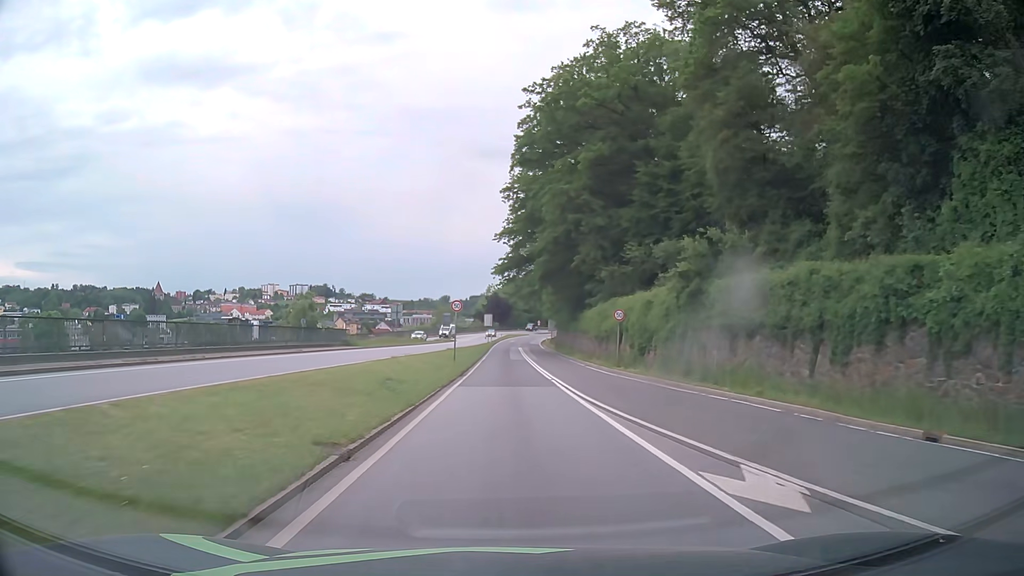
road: primary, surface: asphalt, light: Day
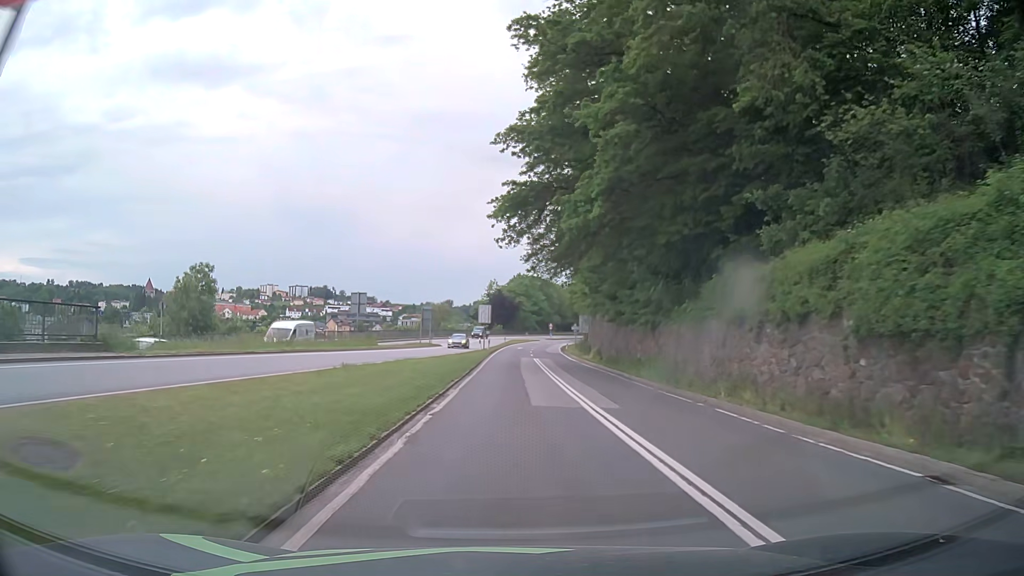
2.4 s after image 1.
(-0.2, +32.4) m; 0°
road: primary_link
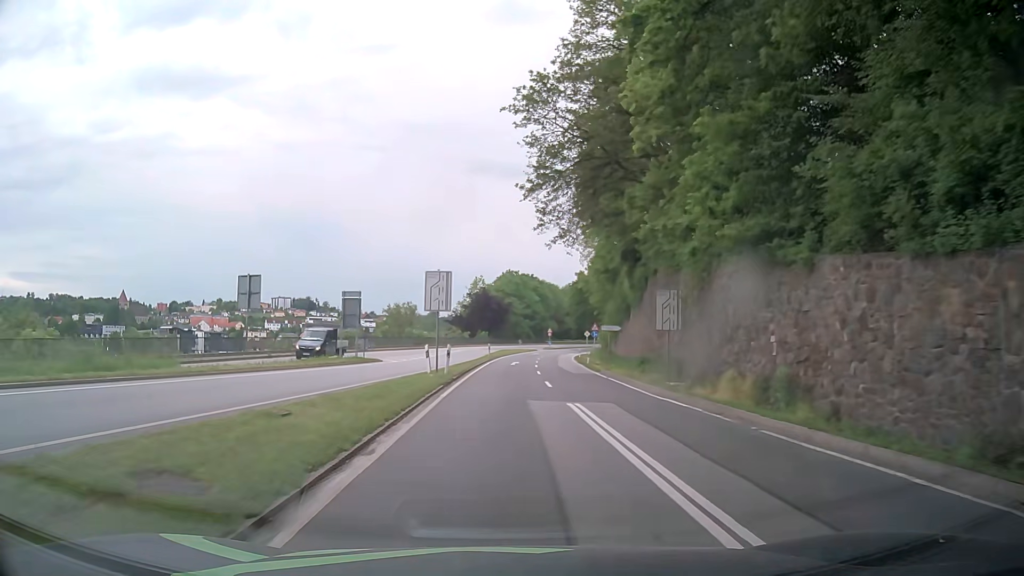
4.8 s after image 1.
(+0.1, +32.1) m; +1°
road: primary
(0, +10) (0, +20) (0, +30) (0, +40) (+1, +50) (+1, +60) (+2, +70) (+3, +80) (+5, +90) (+6, +100) m
